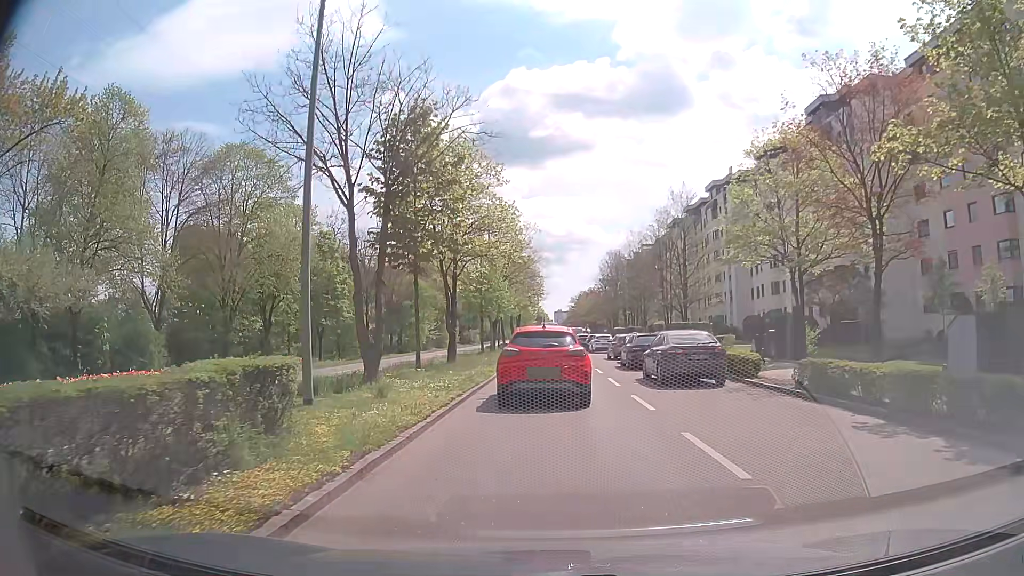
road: tertiary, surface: asphalt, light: Day
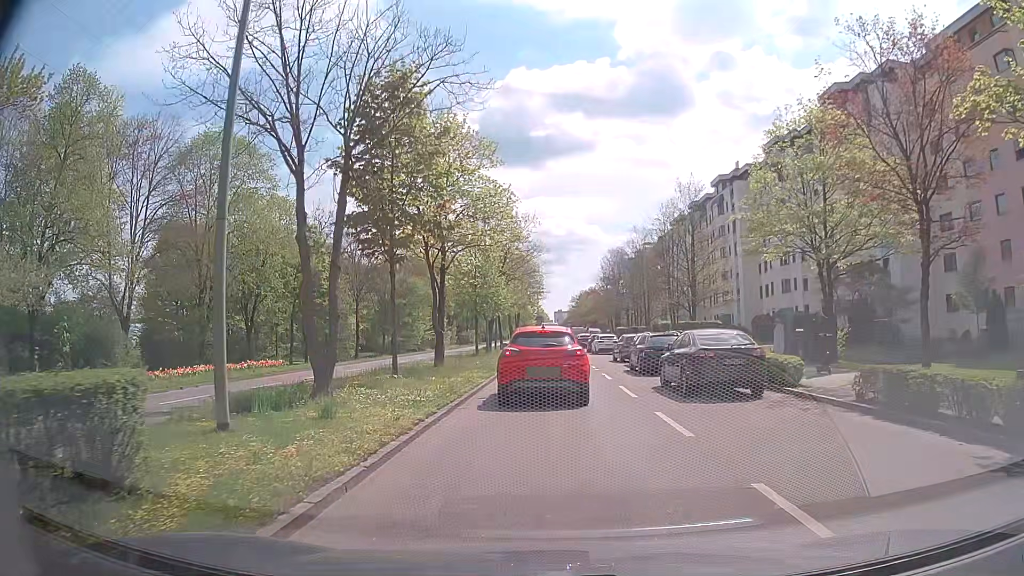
(0.0, +3.3) m; 0°
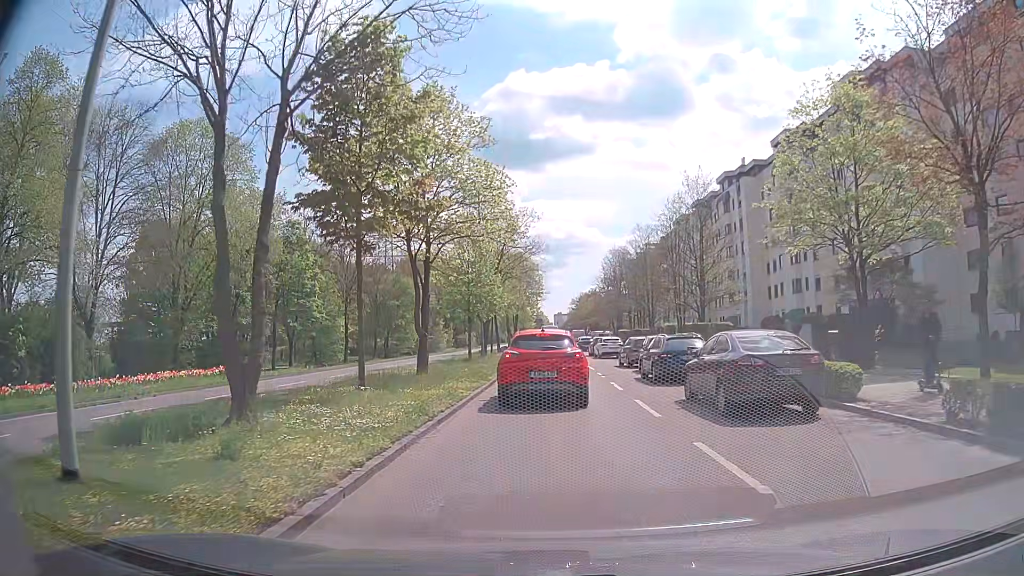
(0.0, +3.3) m; -1°
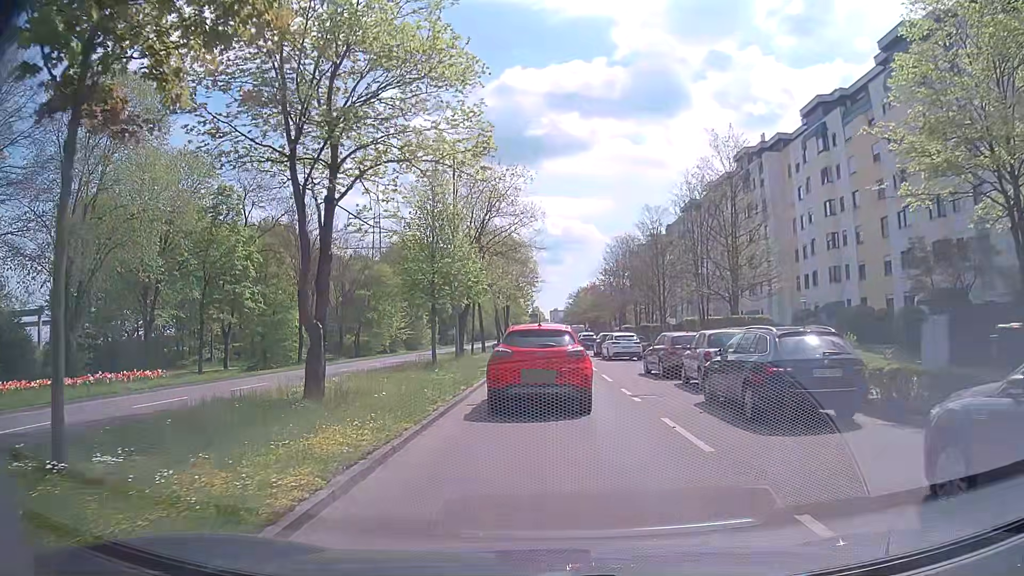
(+0.1, +10.0) m; 0°
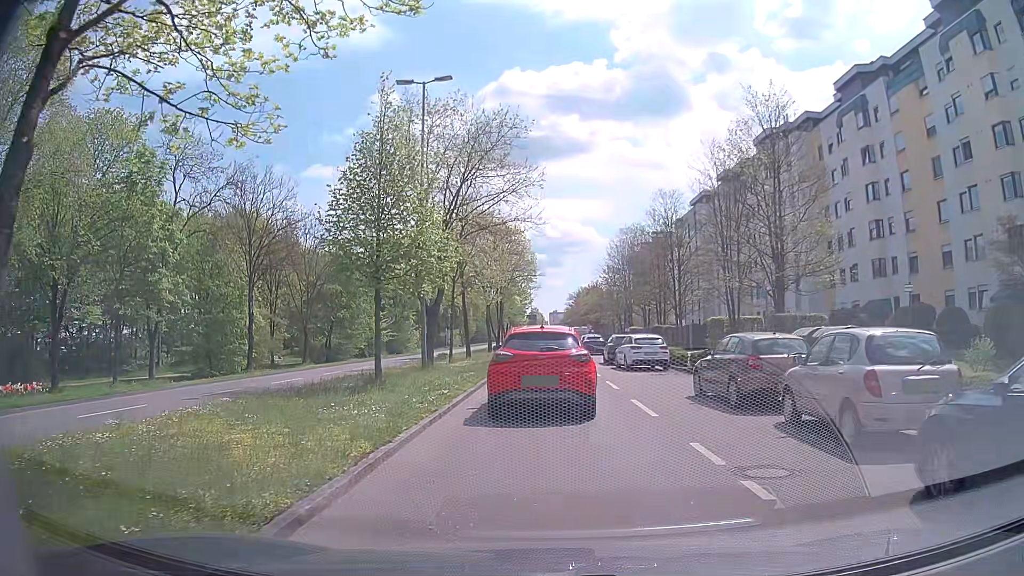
(0.0, +8.2) m; +1°
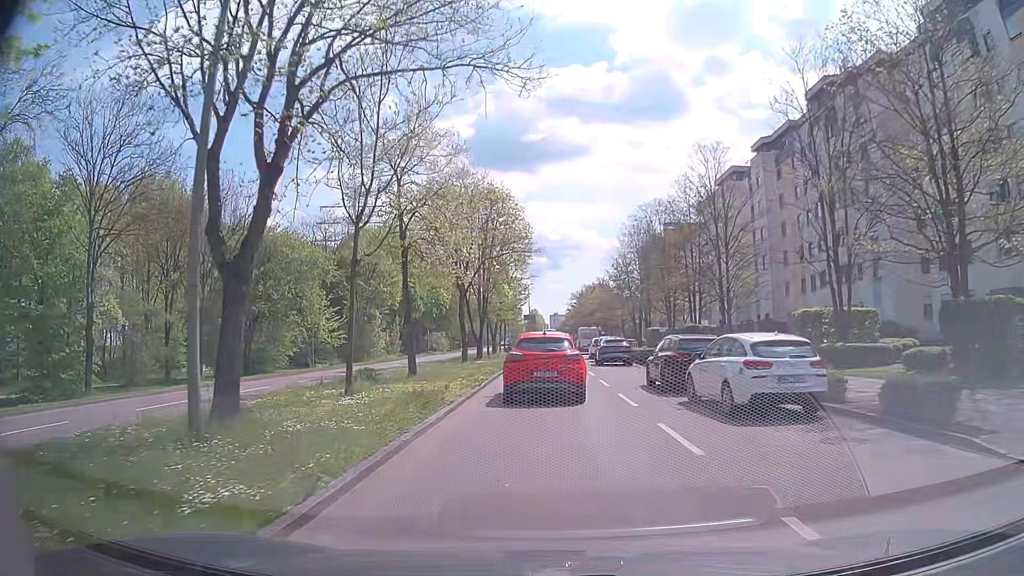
(-0.1, +16.2) m; -1°
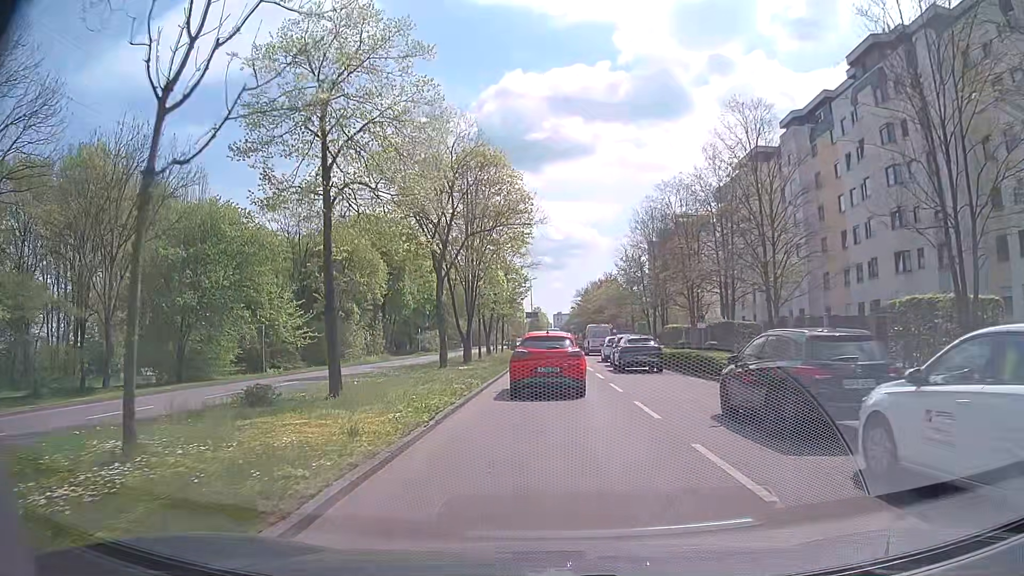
(0.0, +8.7) m; 0°
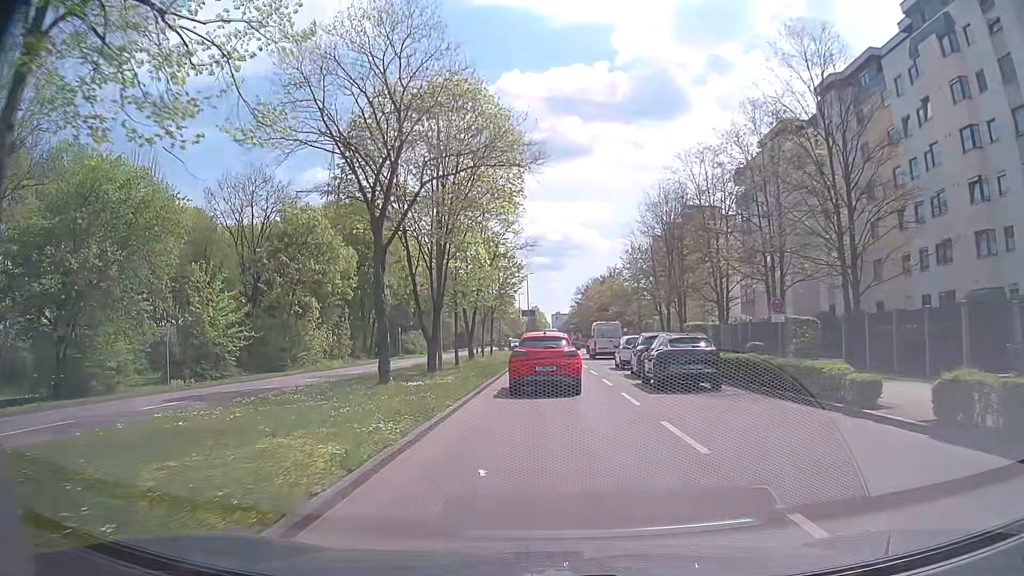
(0.0, +9.9) m; 0°
(0, +10) (0, +20) (0, +30) (+1, +40) (+1, +50) (+1, +60) (+1, +70) (+1, +80) (+1, +90) (+2, +100) m
